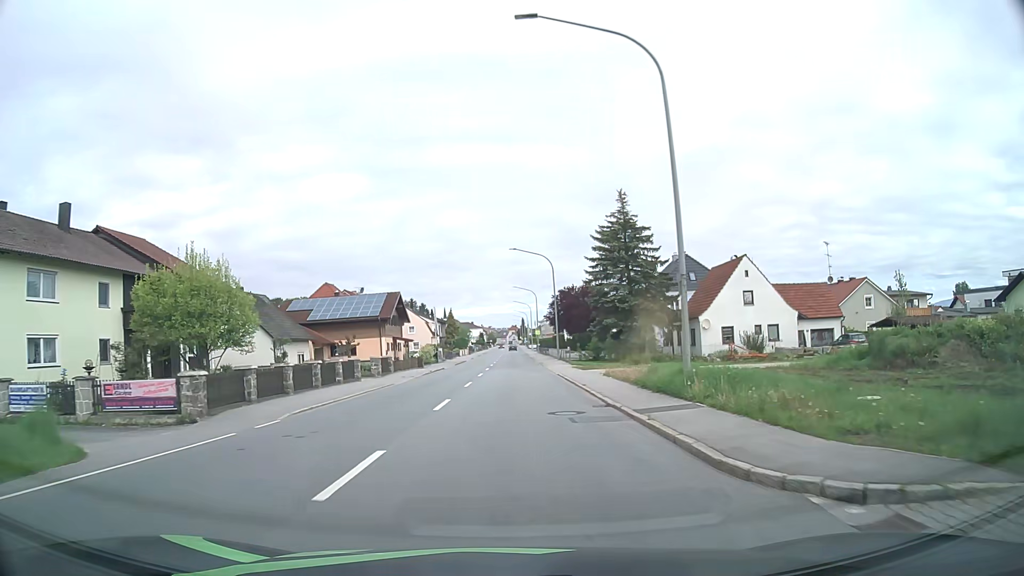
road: primary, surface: asphalt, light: Day
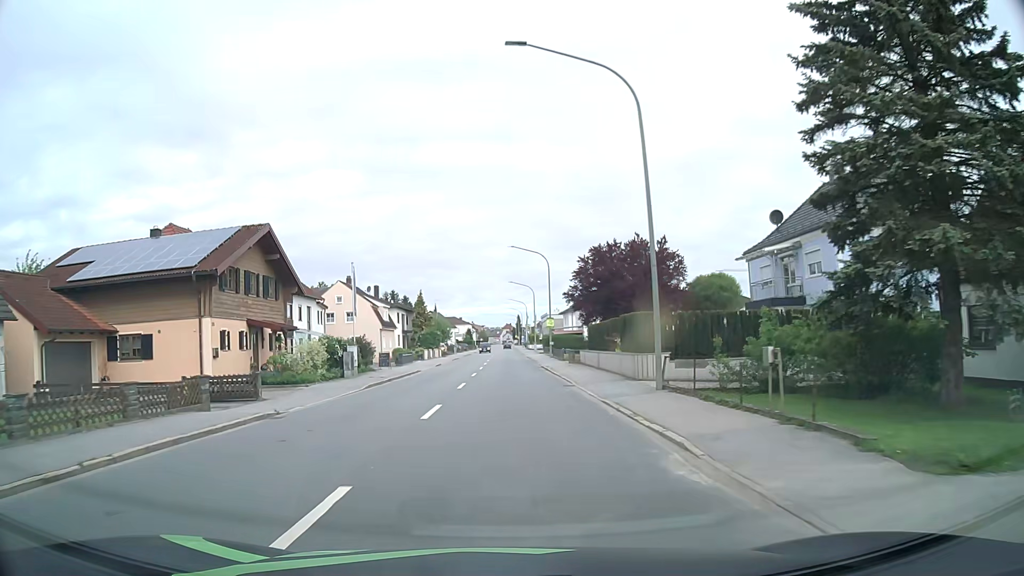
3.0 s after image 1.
(+0.2, +38.6) m; 0°
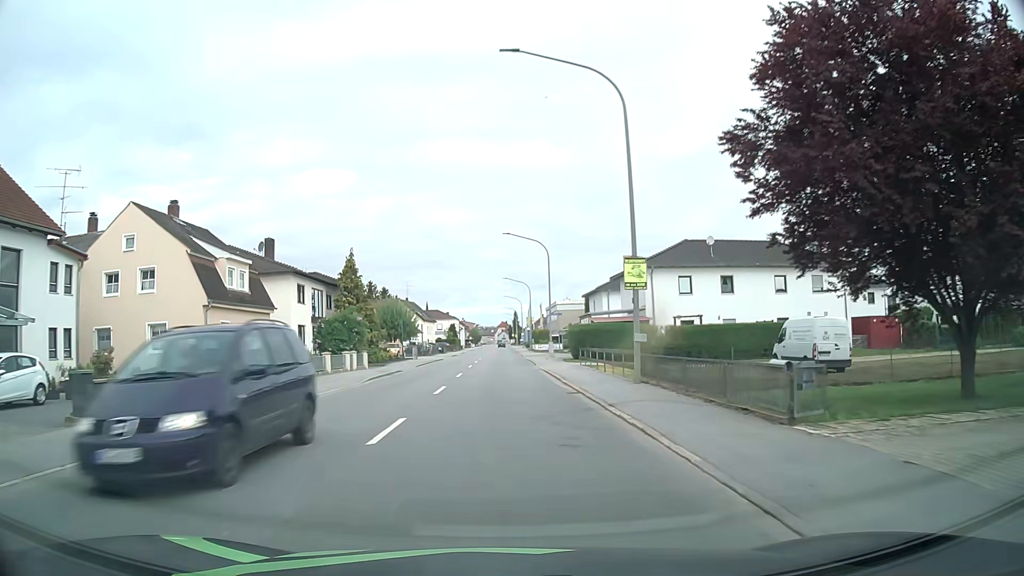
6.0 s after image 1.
(+0.1, +39.6) m; 0°
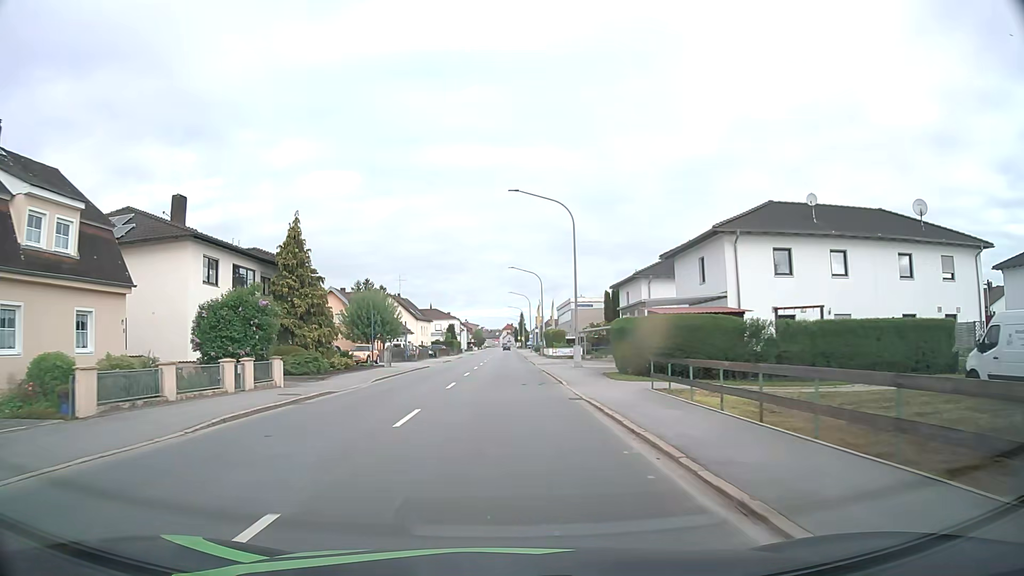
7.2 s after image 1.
(-0.1, +15.8) m; 0°
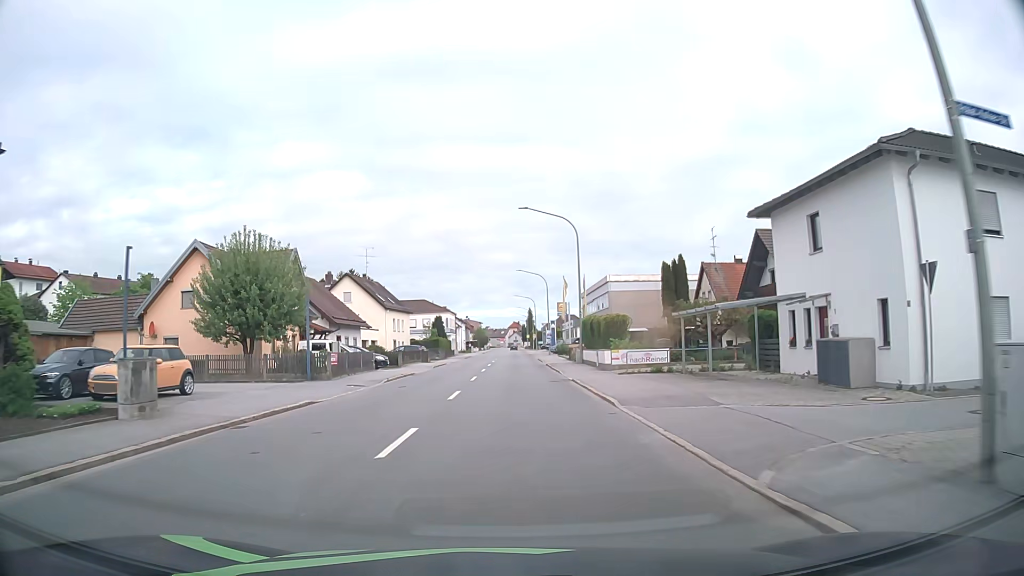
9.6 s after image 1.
(-0.5, +31.2) m; -1°
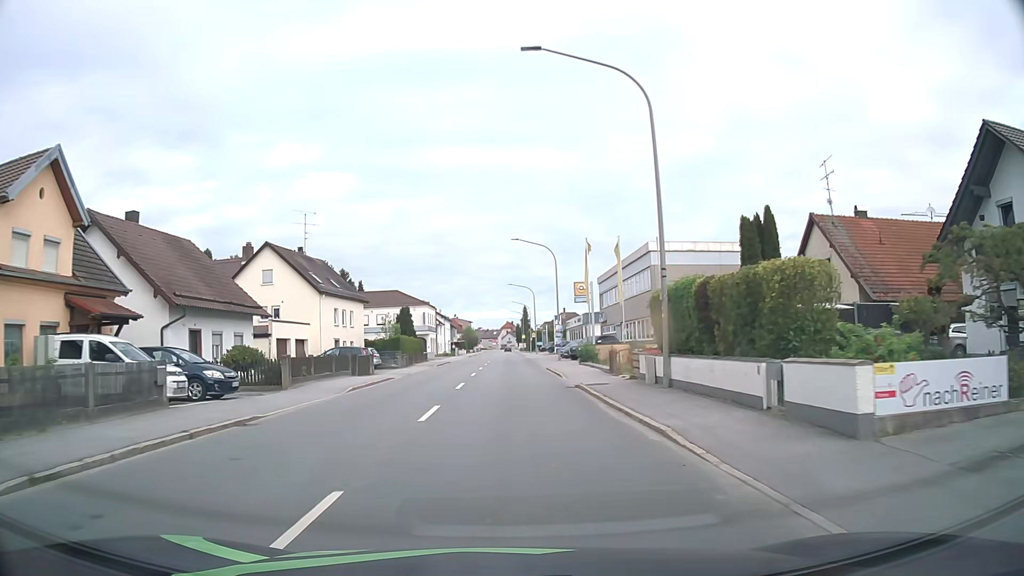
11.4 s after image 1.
(0.0, +23.0) m; +1°
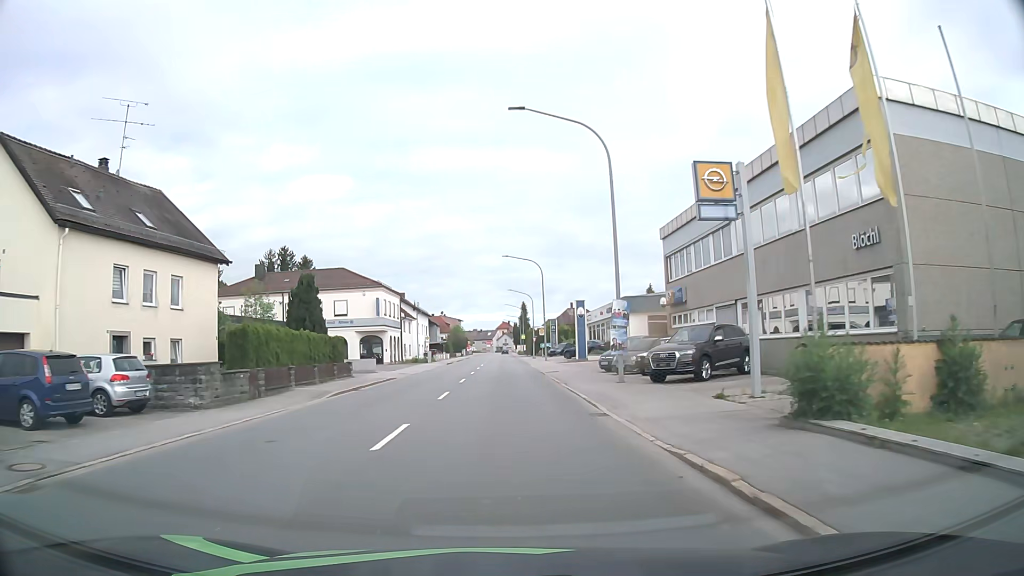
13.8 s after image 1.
(+0.1, +30.2) m; 0°
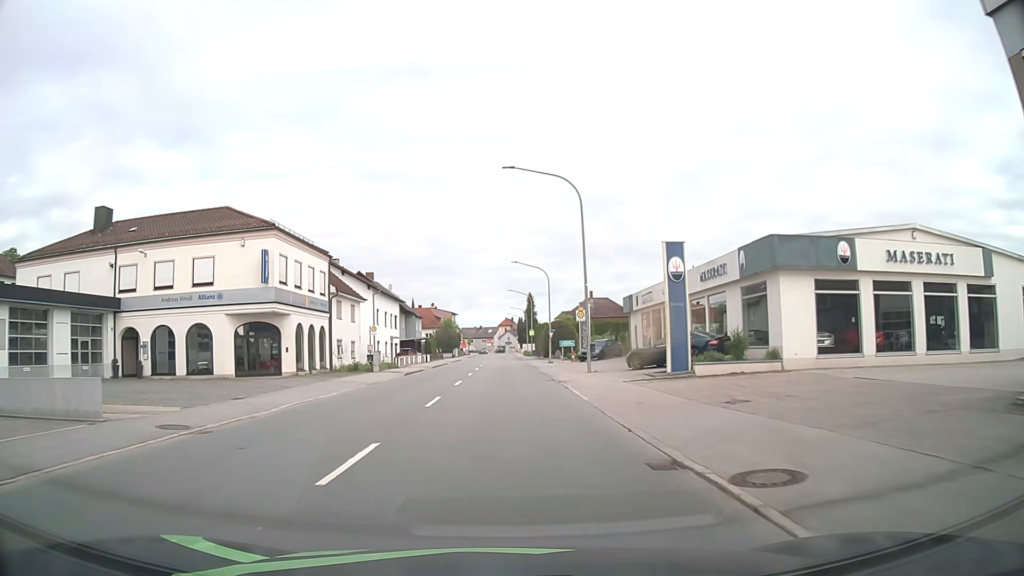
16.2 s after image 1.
(-0.1, +29.7) m; 0°
(0, +10) (0, +20) (0, +30) (0, +40) (0, +50) (0, +60) (0, +70) (0, +80) (0, +90) (0, +100) m
